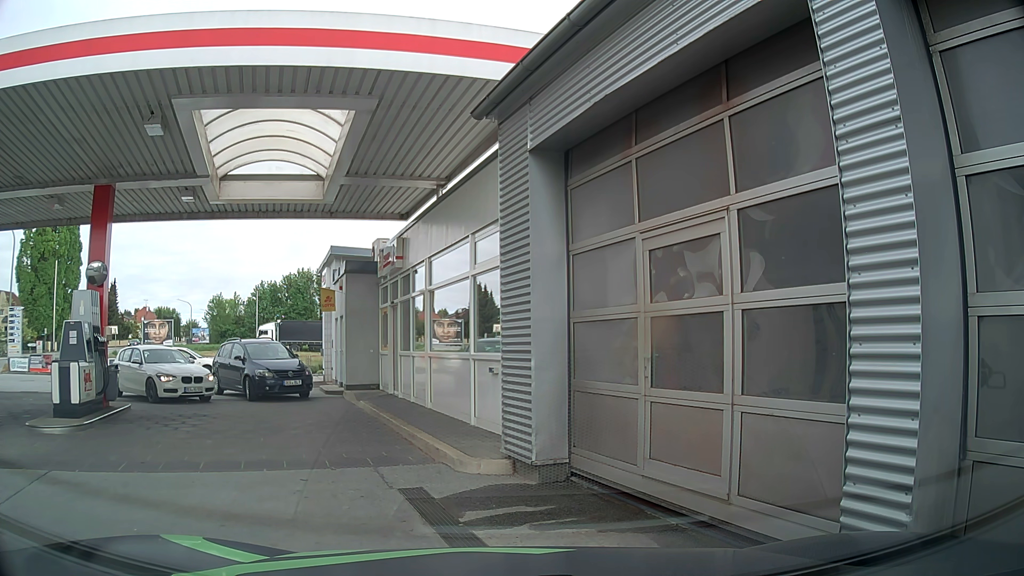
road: service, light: Day
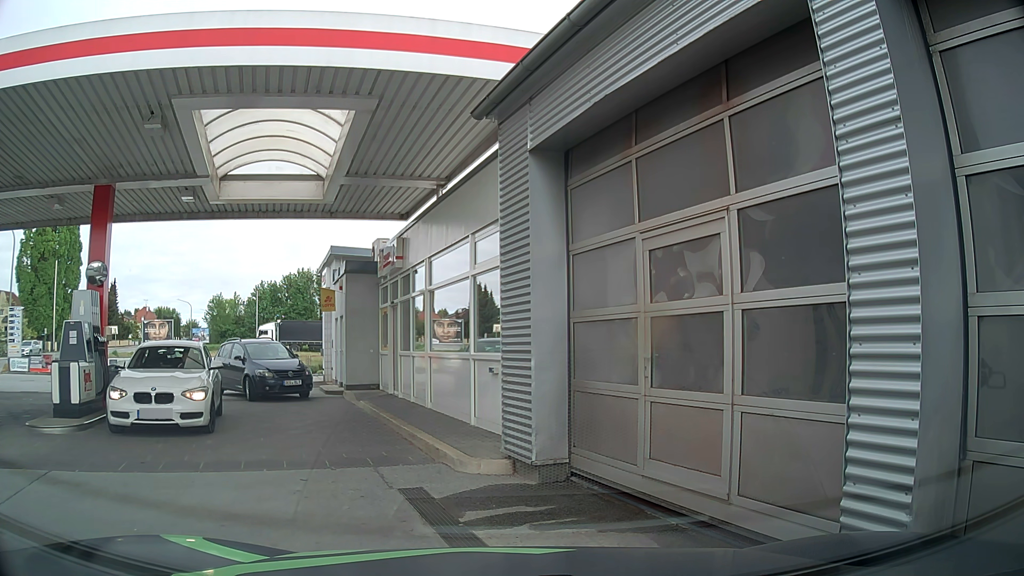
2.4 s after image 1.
(0.0, 0.0) m; 0°
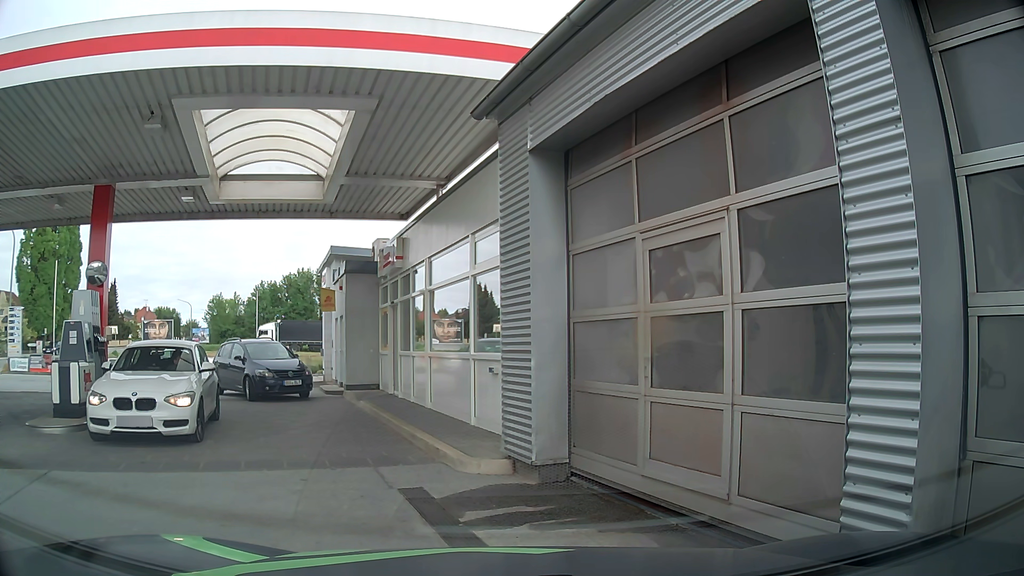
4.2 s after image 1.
(0.0, 0.0) m; 0°
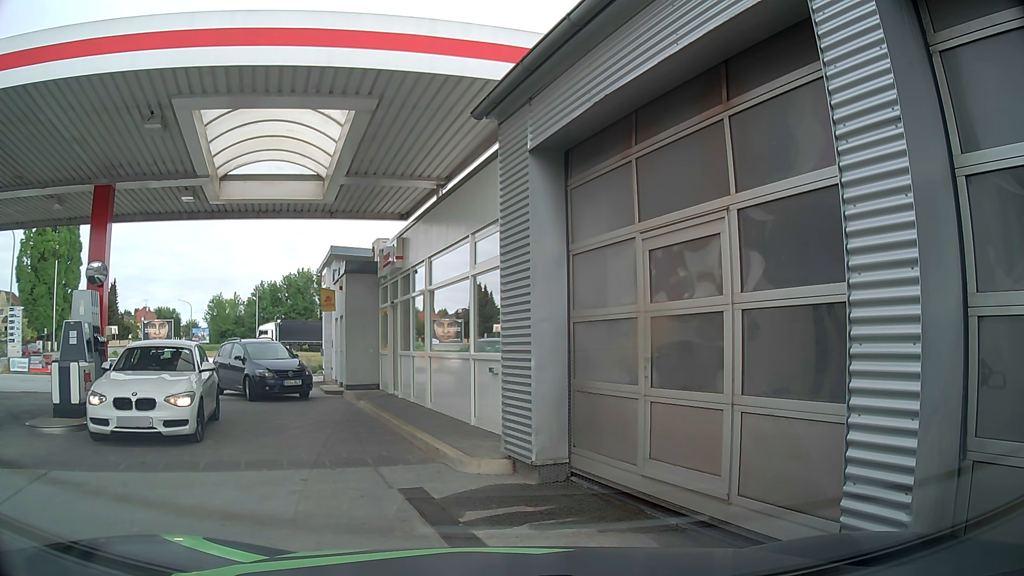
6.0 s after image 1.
(0.0, 0.0) m; 0°
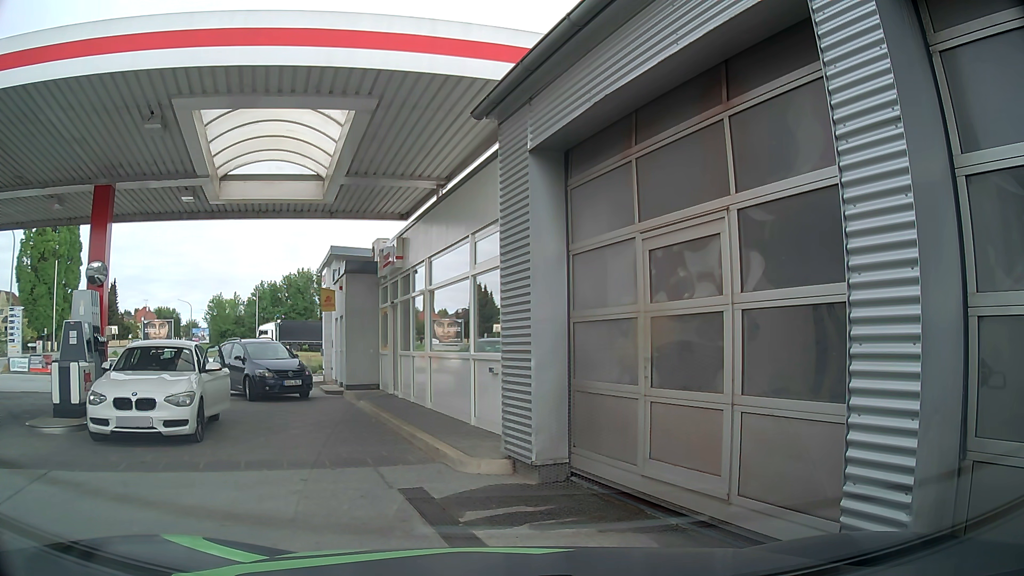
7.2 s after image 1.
(0.0, 0.0) m; 0°
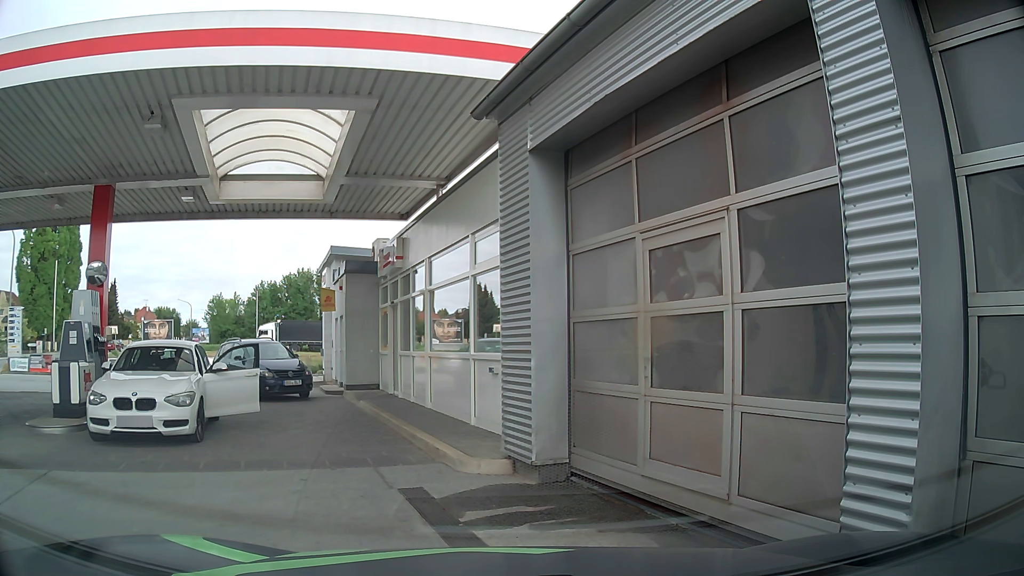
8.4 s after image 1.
(0.0, 0.0) m; 0°
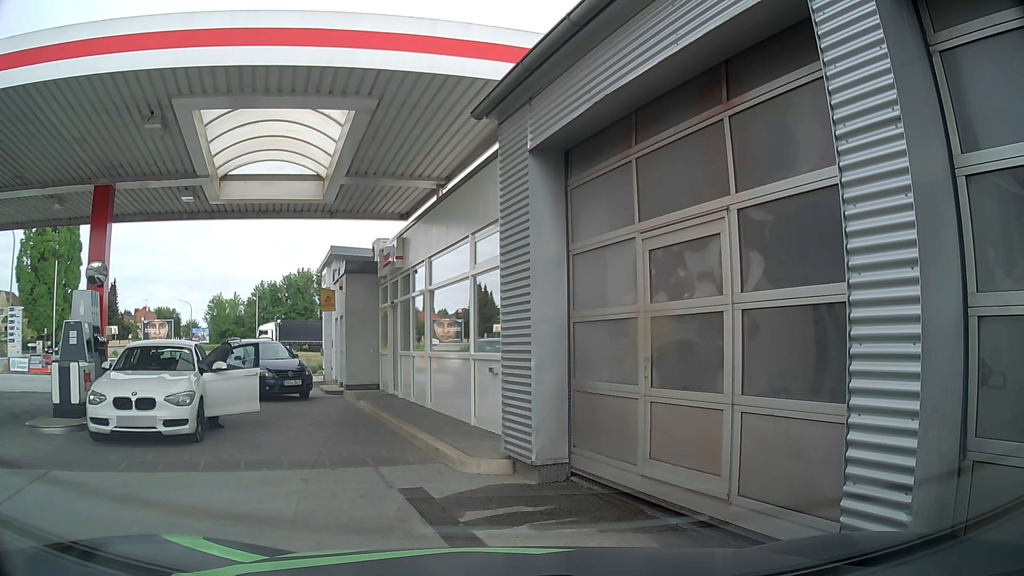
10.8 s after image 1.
(0.0, 0.0) m; 0°
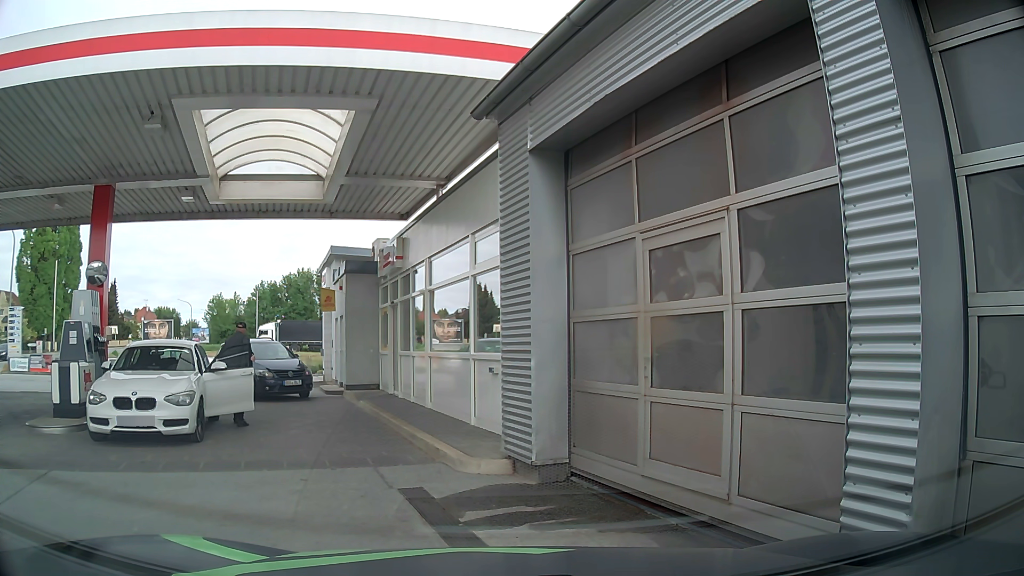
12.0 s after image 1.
(0.0, 0.0) m; 0°
